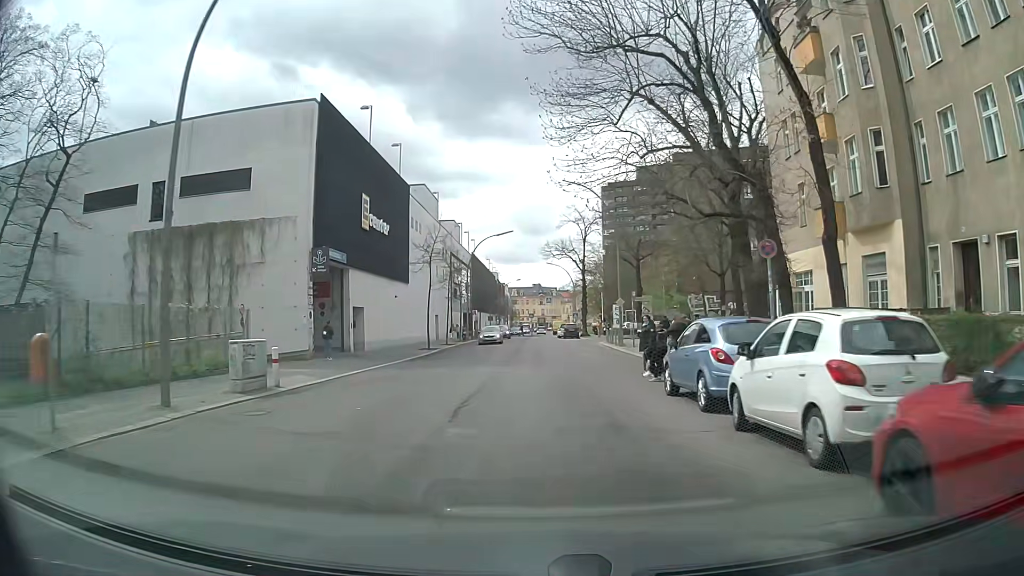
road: tertiary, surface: asphalt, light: Day
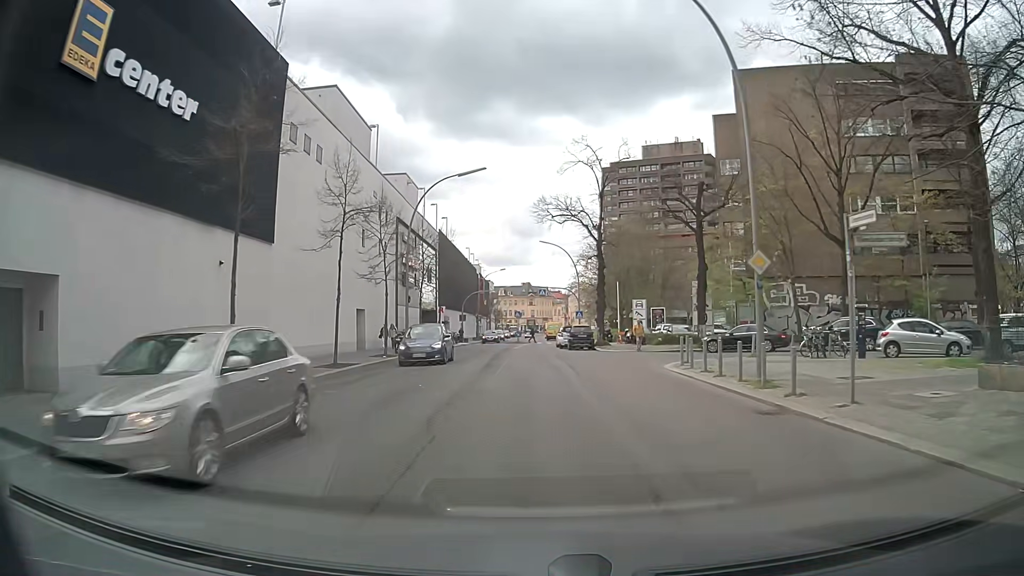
(+0.3, +27.0) m; +1°
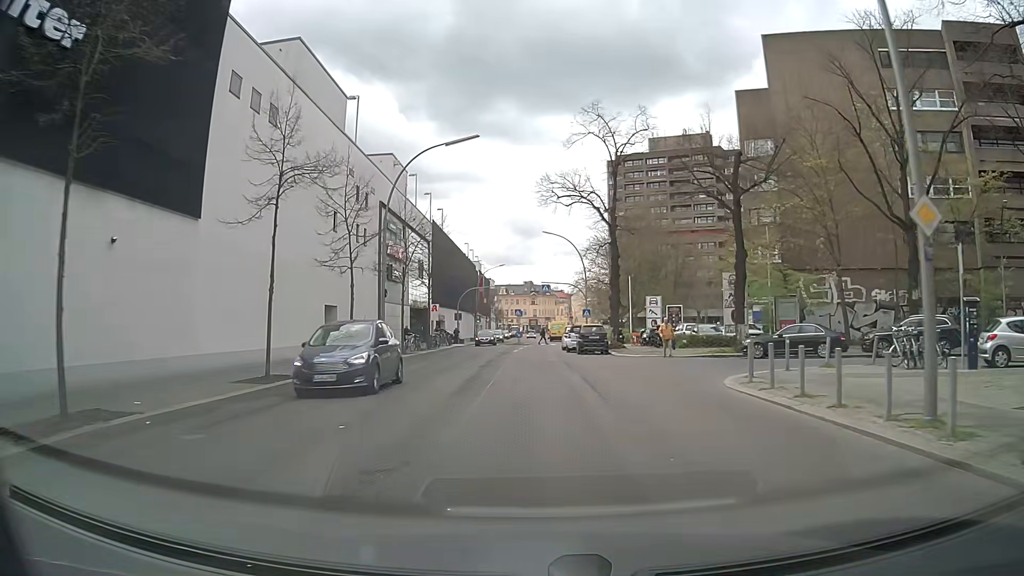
(0.0, +6.7) m; 0°
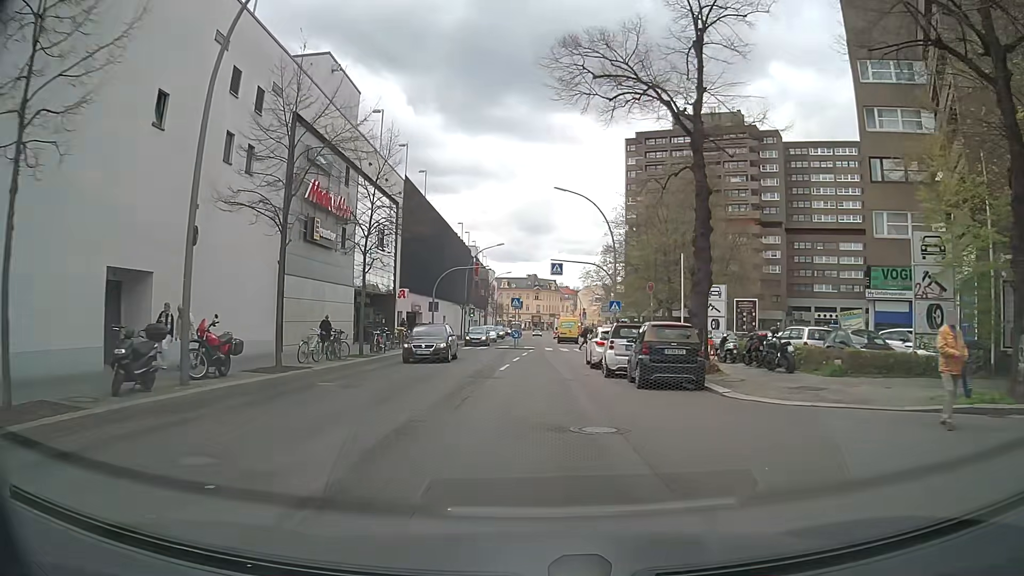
(-0.1, +19.0) m; 0°
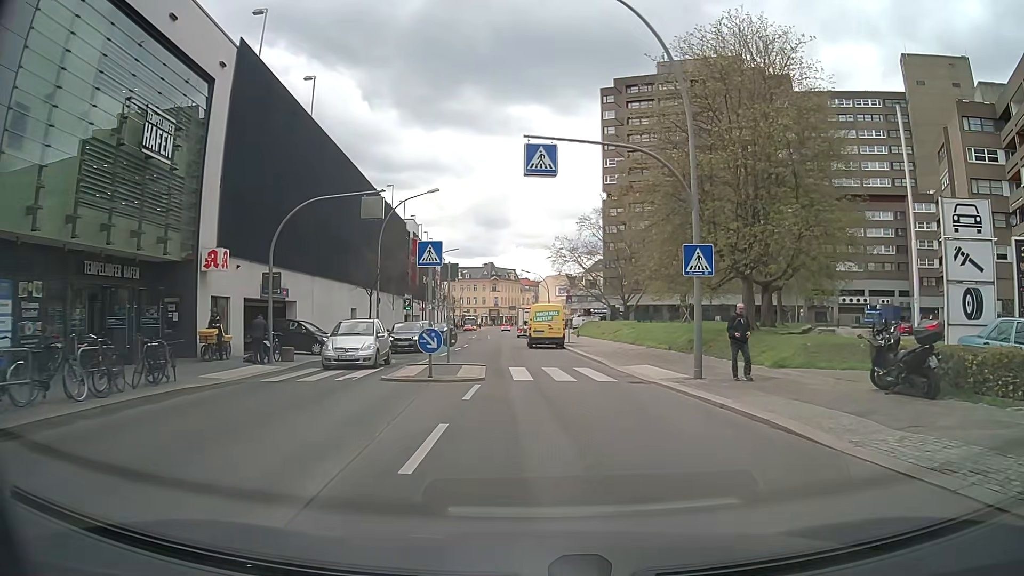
(+0.1, +26.7) m; +3°
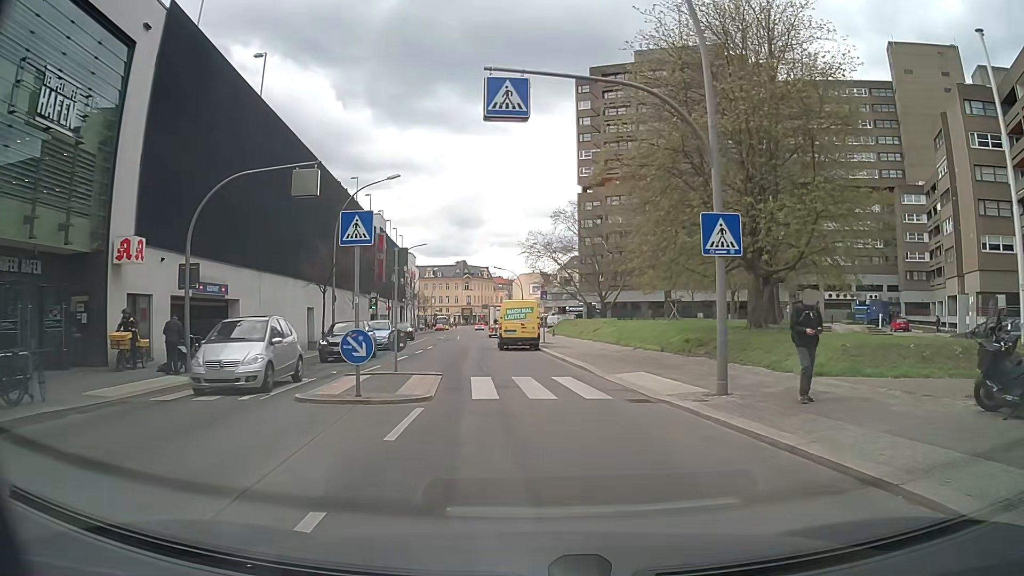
(+0.1, +4.2) m; +2°
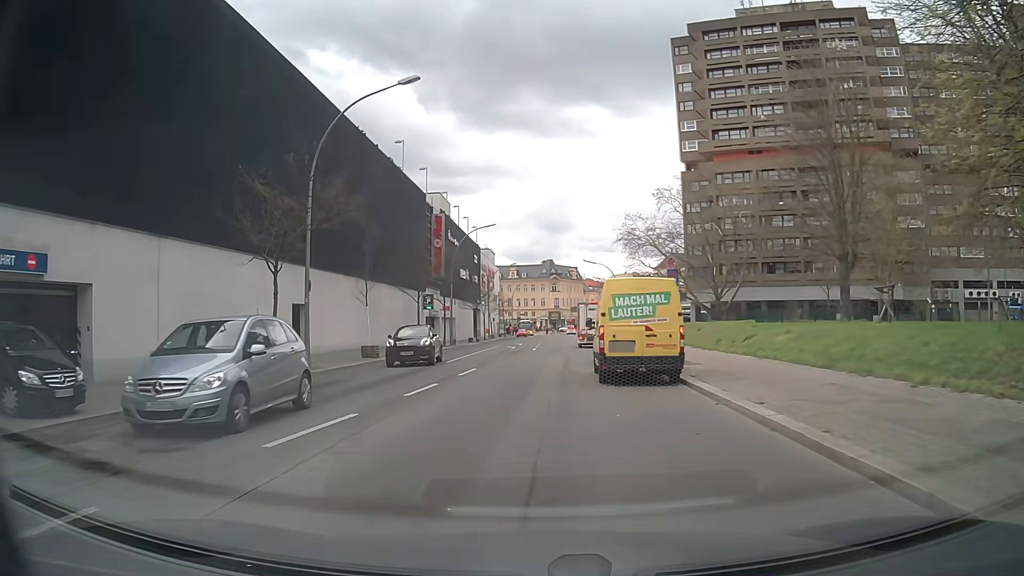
(-0.8, +18.0) m; -7°
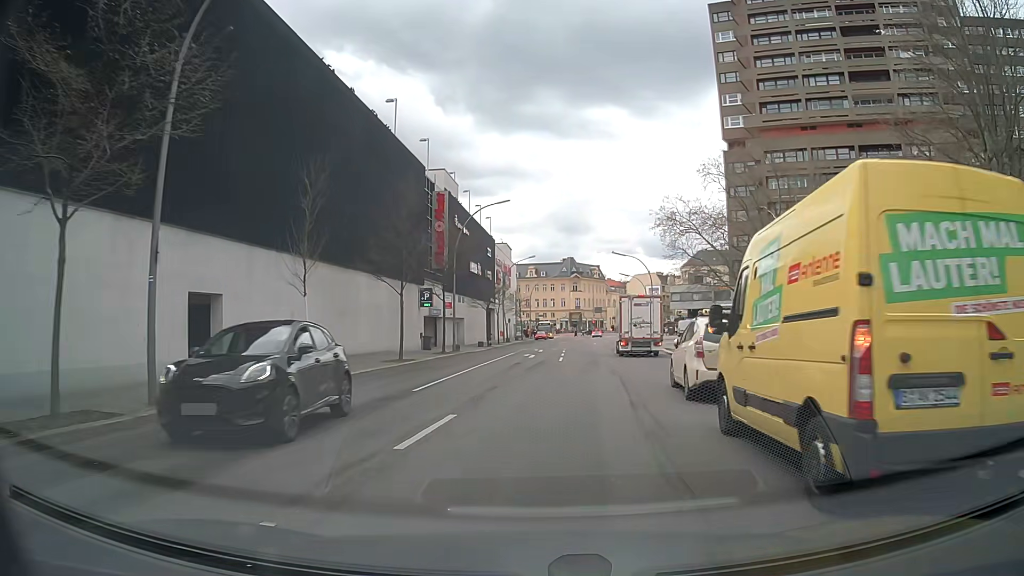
(-0.2, +11.9) m; -2°
(0, +10) (+1, +20) (+2, +30) (+3, +40) (+4, +50) (+5, +60) (+6, +70) (+7, +80) (+8, +90) (+9, +100) m
